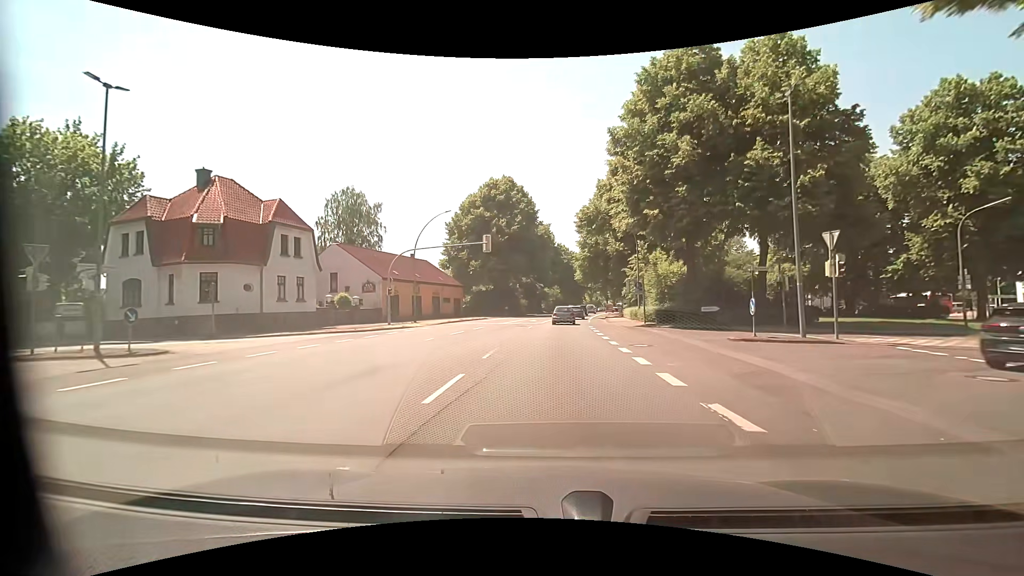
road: primary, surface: asphalt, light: Day
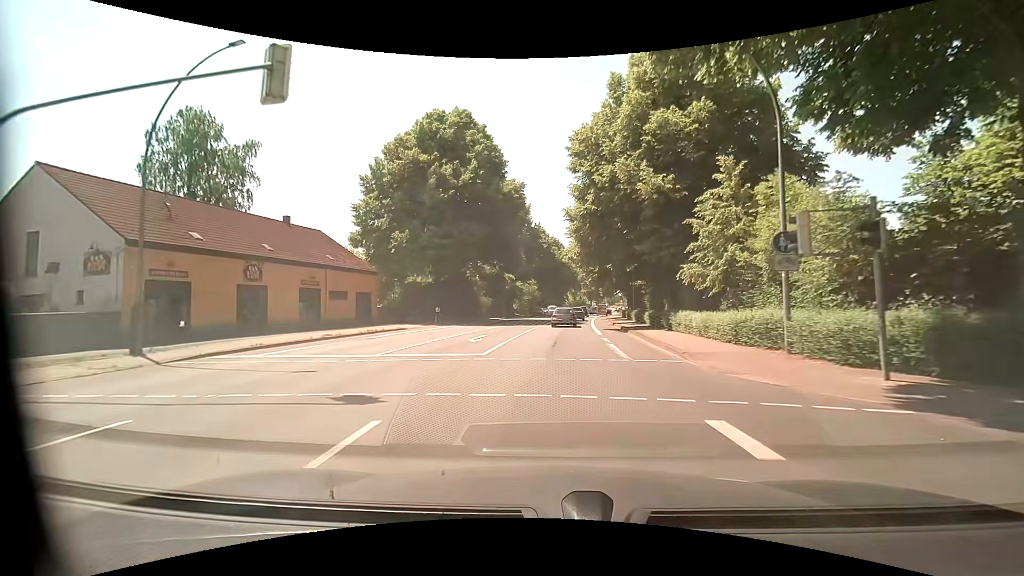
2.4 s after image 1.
(+0.9, +28.3) m; +3°
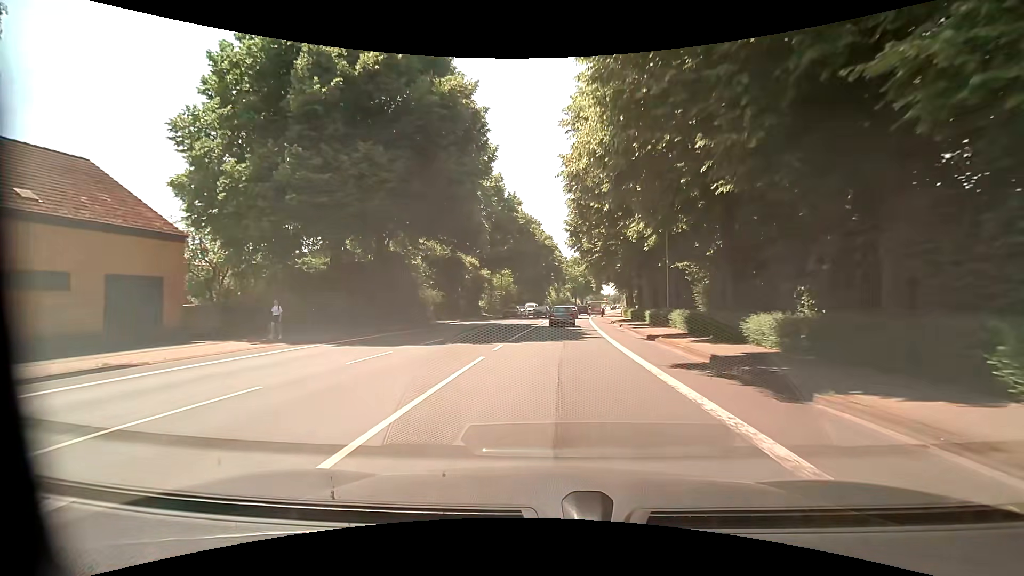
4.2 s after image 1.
(+0.3, +21.1) m; +2°
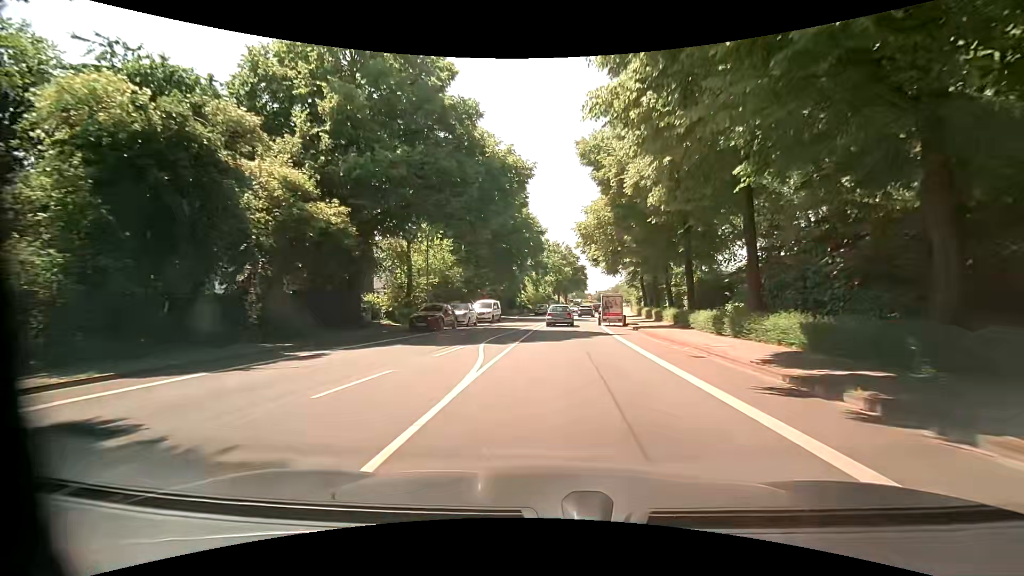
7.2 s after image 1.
(+1.1, +34.4) m; +4°
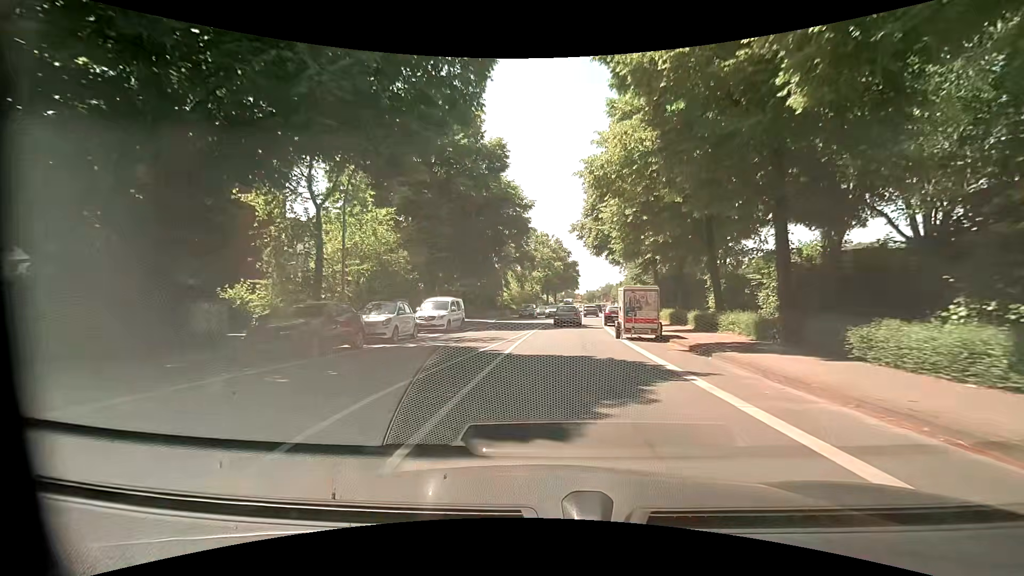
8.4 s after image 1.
(+0.1, +13.5) m; 0°
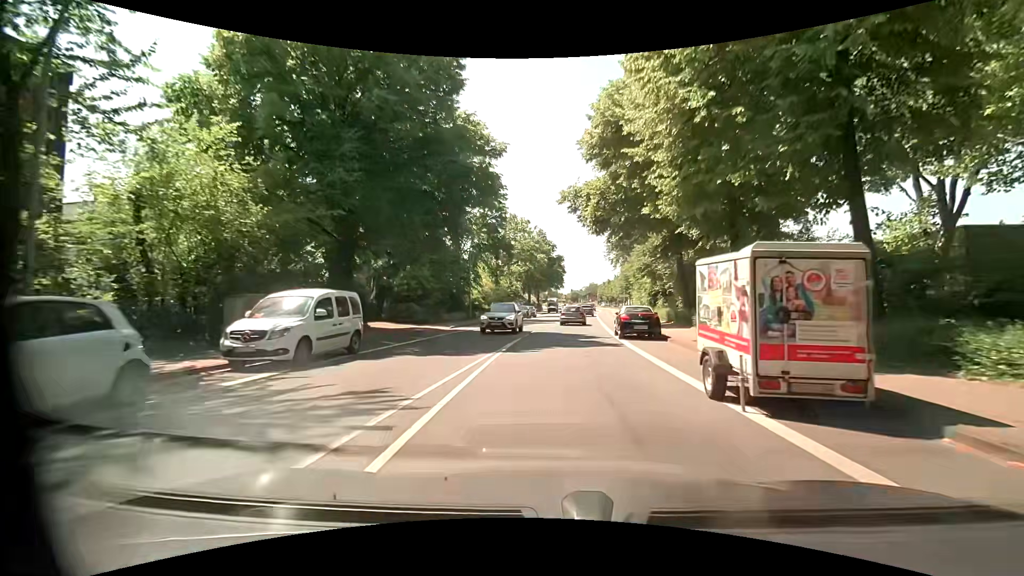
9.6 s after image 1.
(+0.3, +13.6) m; +1°
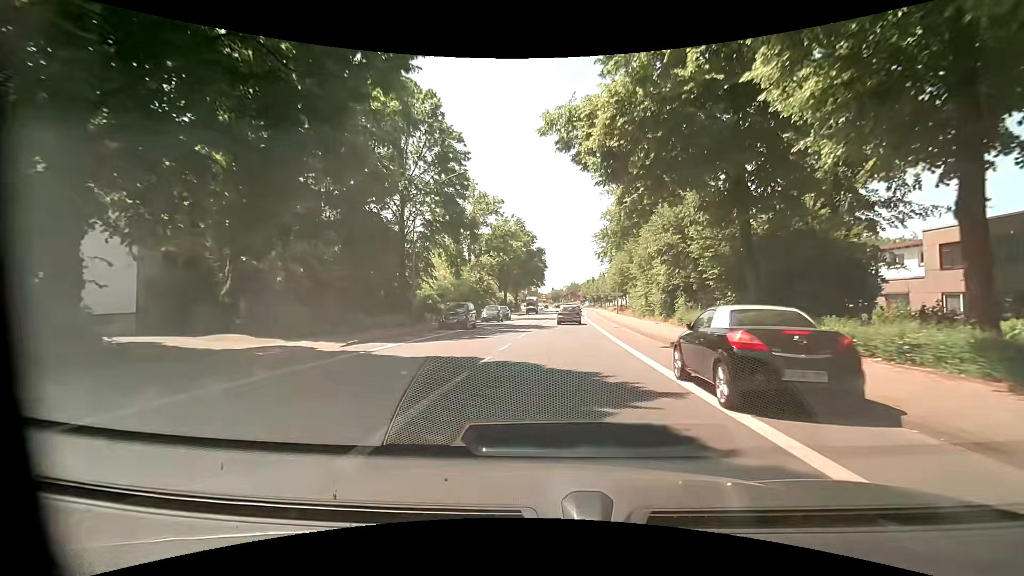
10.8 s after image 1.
(+0.4, +13.7) m; +2°
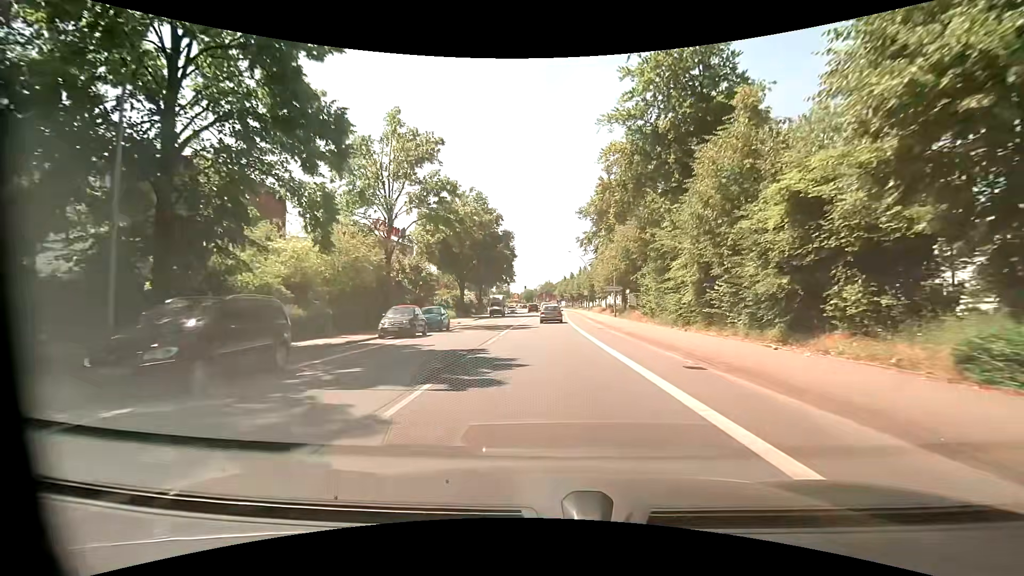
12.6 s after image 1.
(+0.9, +21.1) m; +4°
(0, +10) (0, +20) (0, +30) (0, +40) (+1, +50) (+1, +60) (+1, +70) (+1, +80) (+1, +90) (0, +100) m
